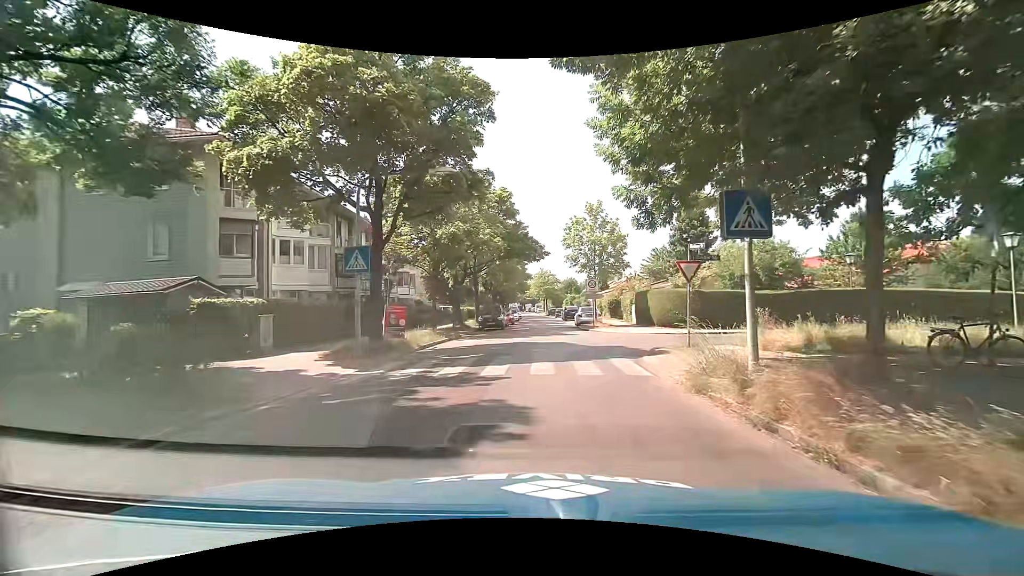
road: tertiary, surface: asphalt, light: Day
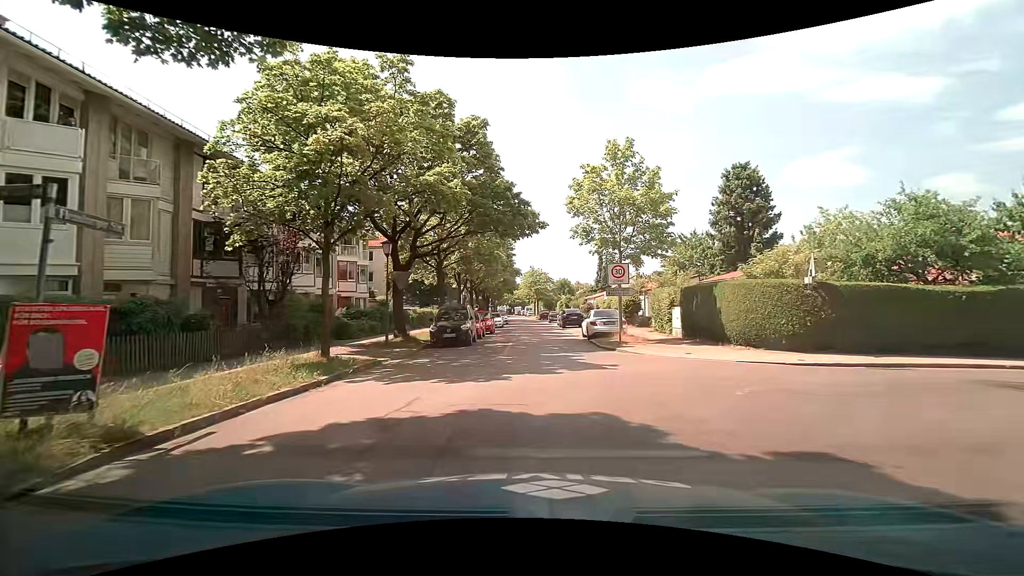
(+0.3, +13.0) m; +1°
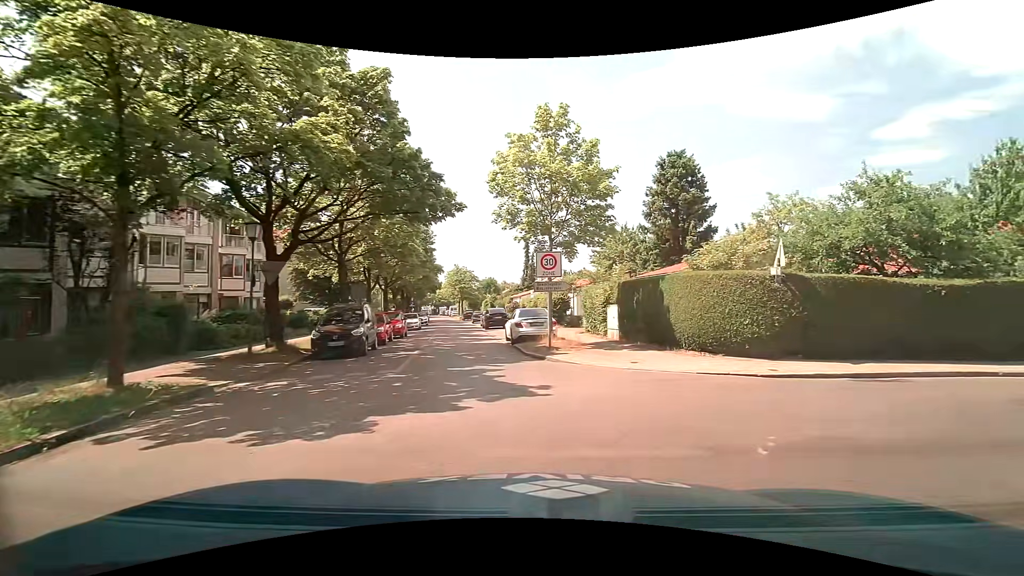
(+0.3, +3.9) m; +7°
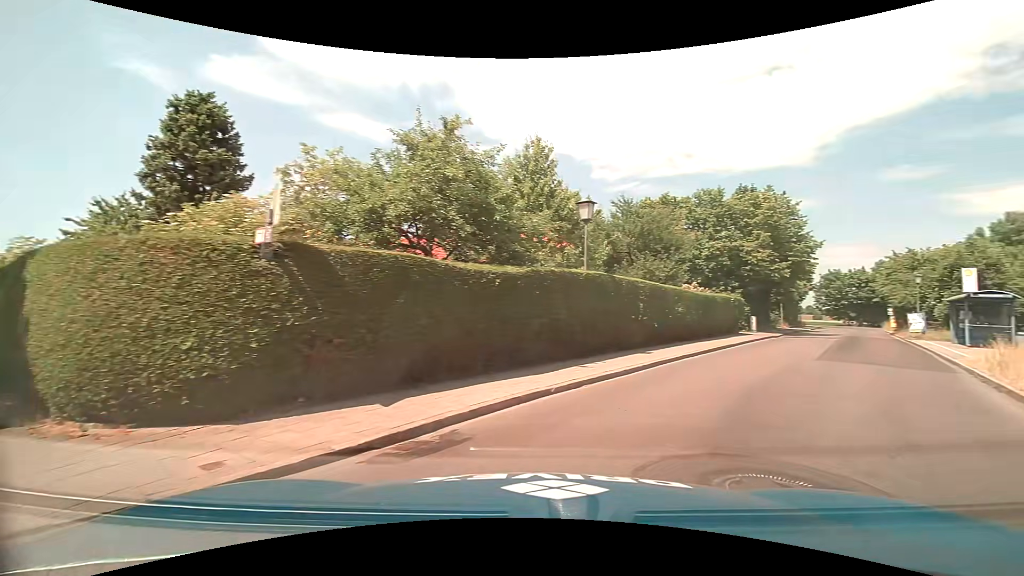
(+3.2, +7.0) m; +48°
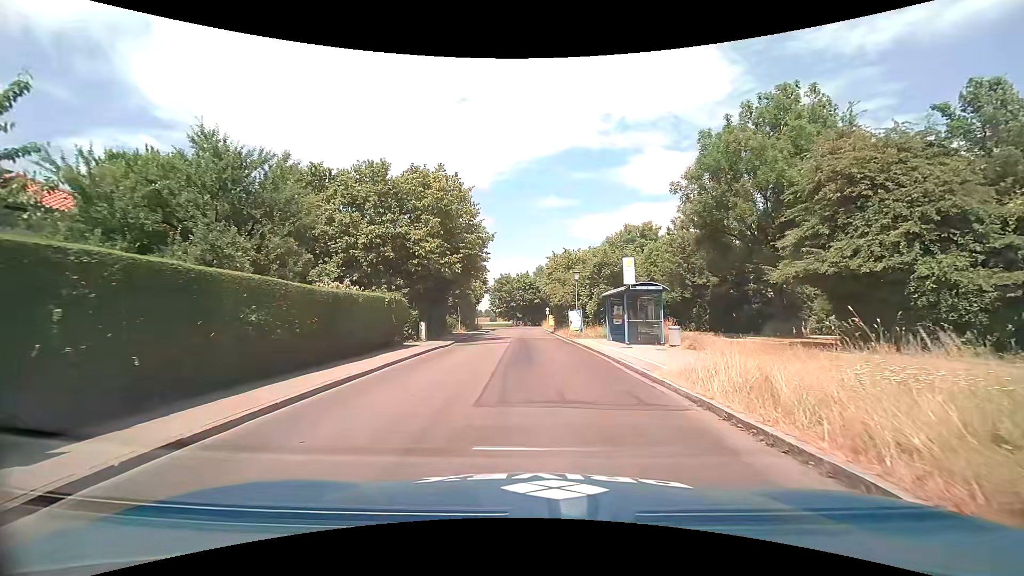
(+4.1, +9.1) m; +33°
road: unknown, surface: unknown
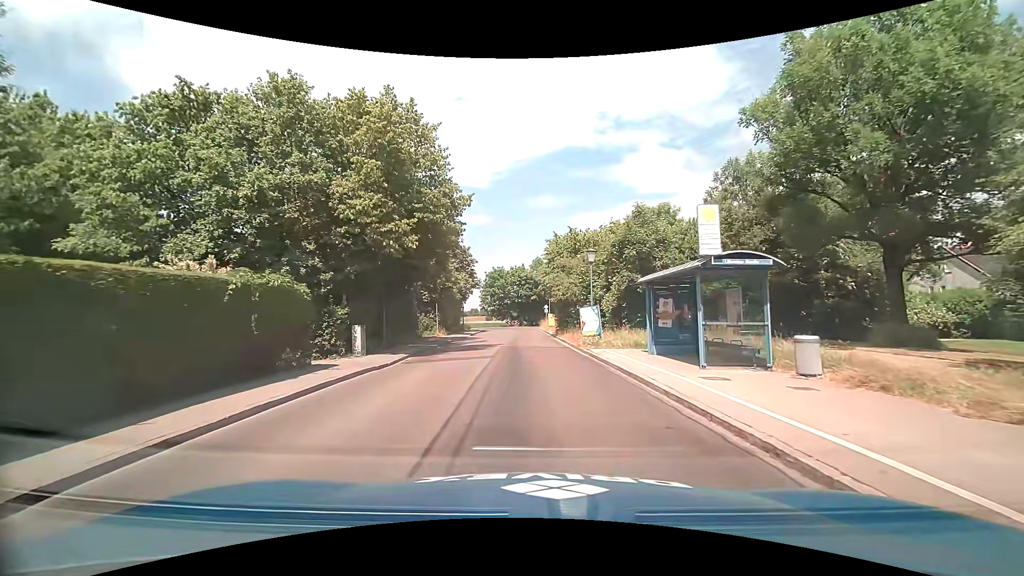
(0.0, +10.2) m; 0°
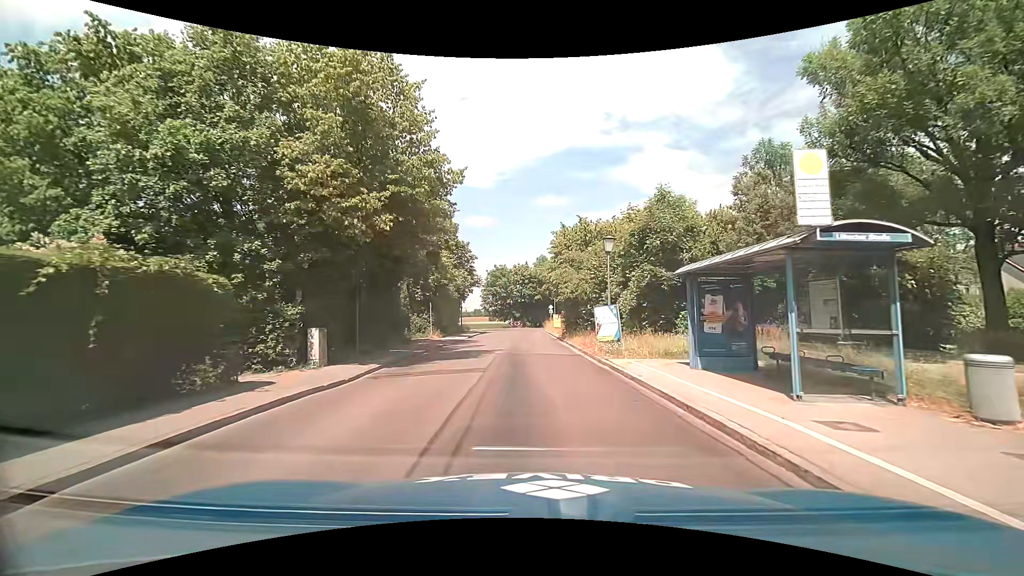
(0.0, +4.0) m; 0°
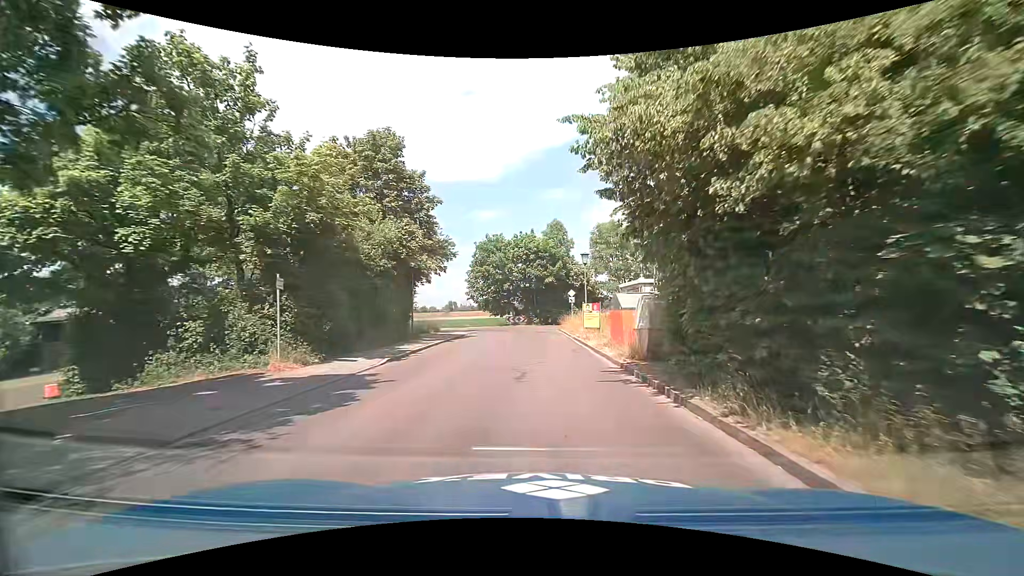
(-0.4, +22.9) m; -1°
(0, +10) (0, +20) (0, +30) (-2, +40) (-9, +46) (-19, +48) (-29, +48) (-39, +47) (-49, +47) (-59, +46) m
